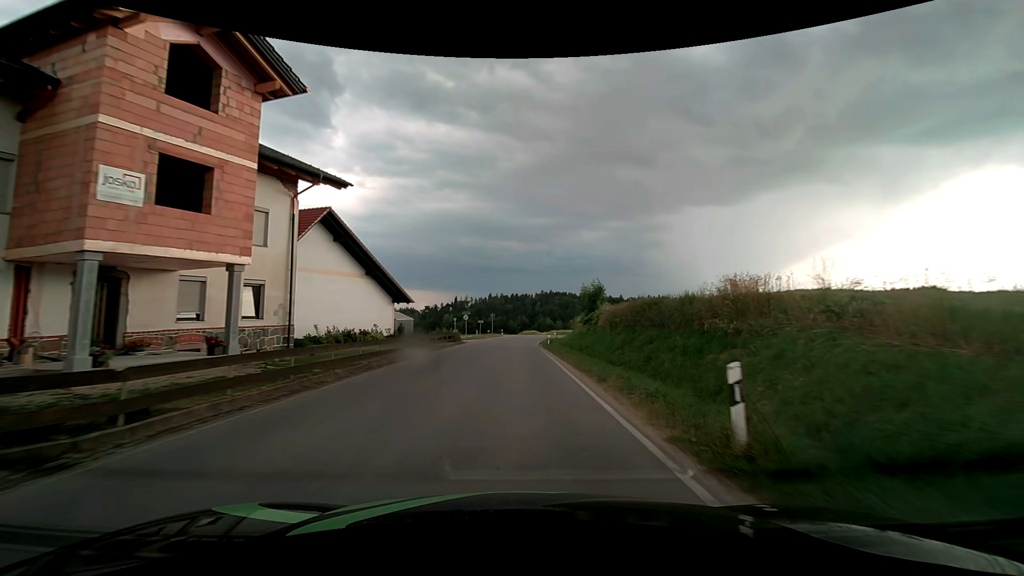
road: tertiary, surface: asphalt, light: Day
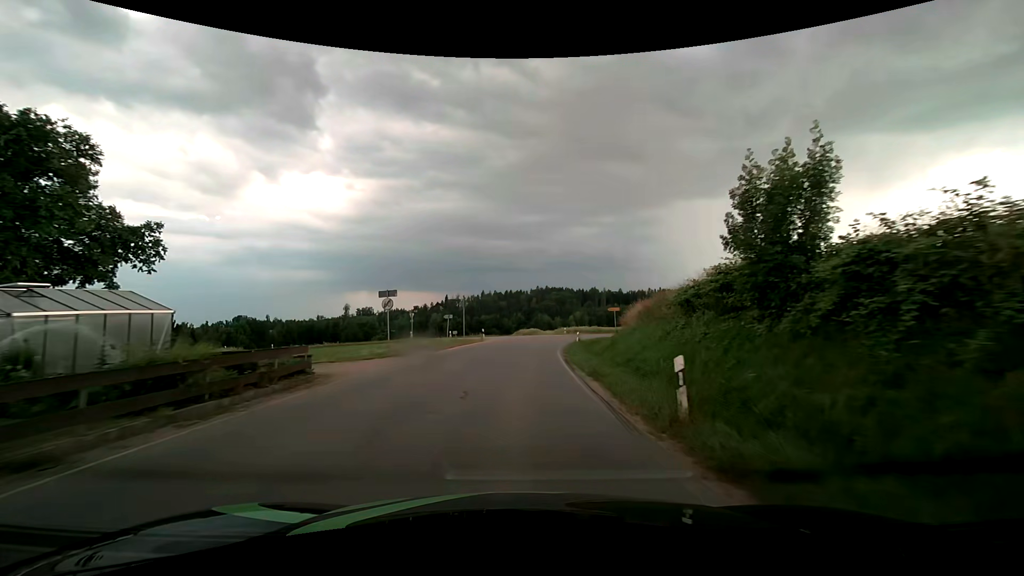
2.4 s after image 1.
(+0.3, +33.9) m; +1°
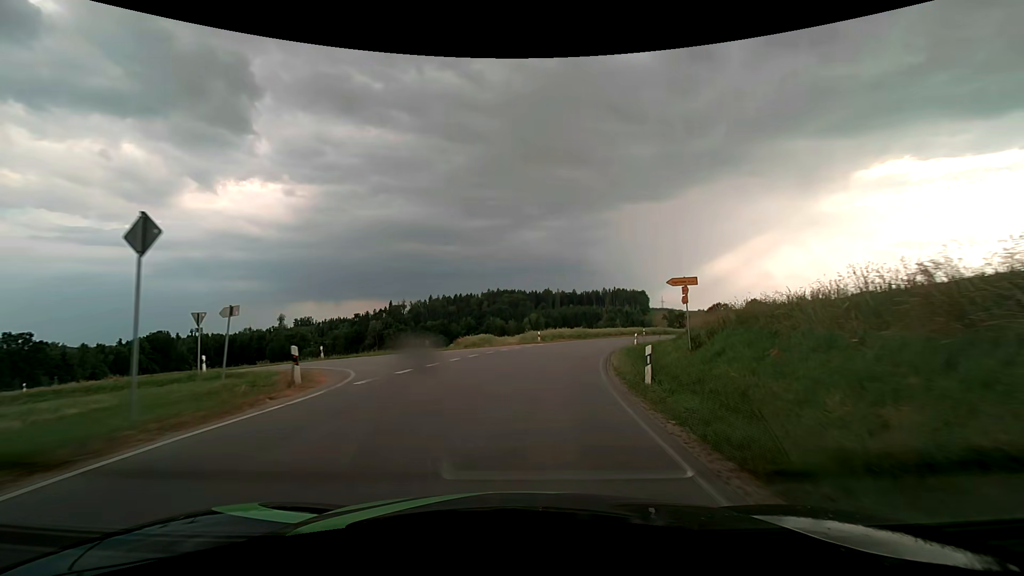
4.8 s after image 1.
(+0.8, +32.1) m; +5°
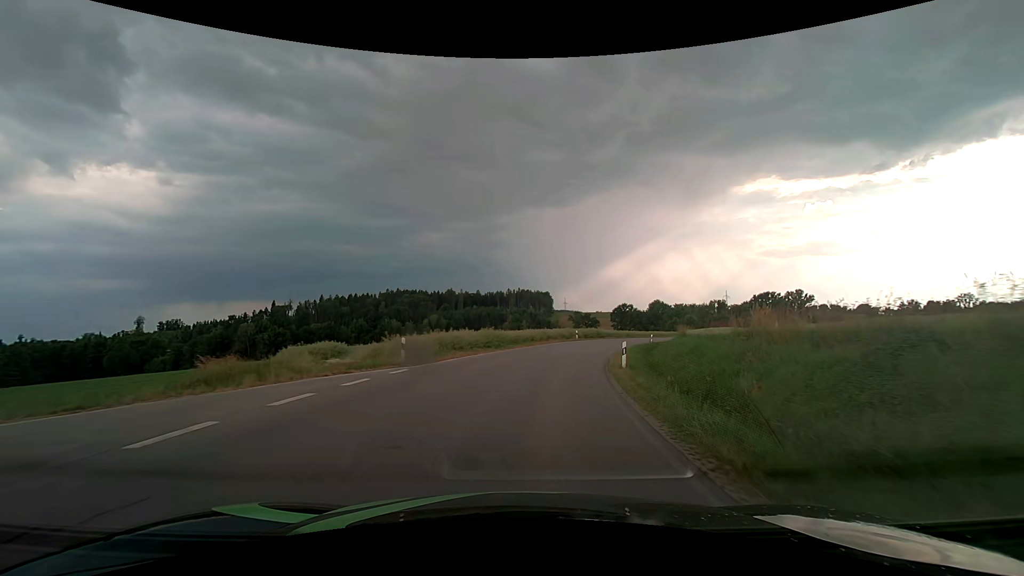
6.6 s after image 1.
(+2.1, +23.5) m; +11°
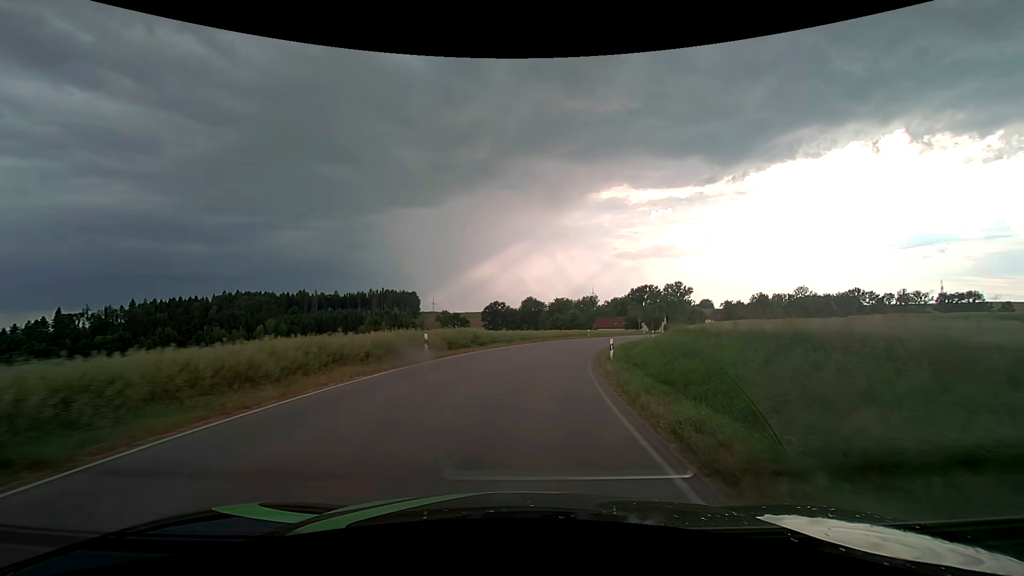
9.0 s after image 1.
(+4.1, +31.2) m; +15°
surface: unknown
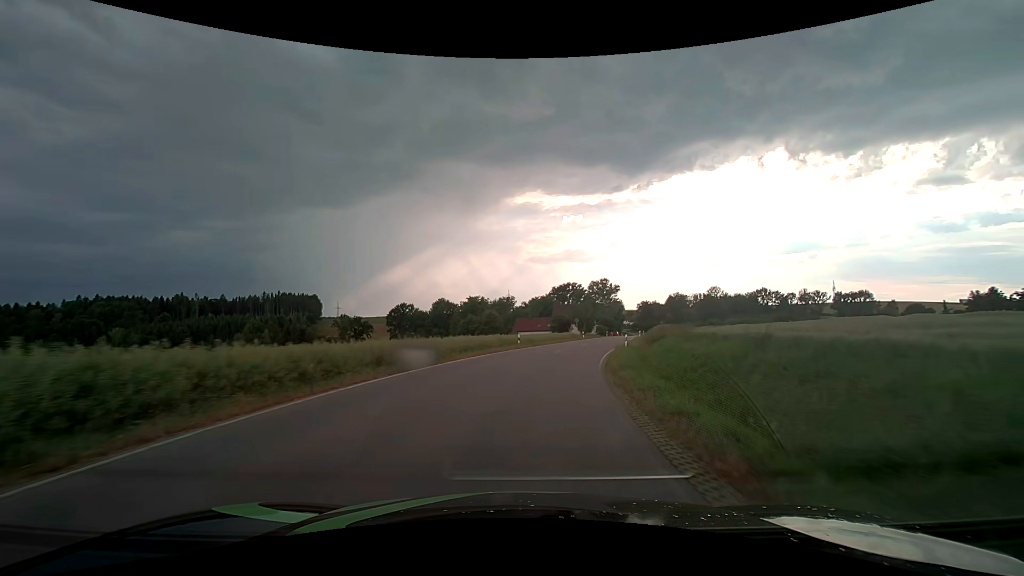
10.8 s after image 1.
(+2.0, +24.2) m; +9°
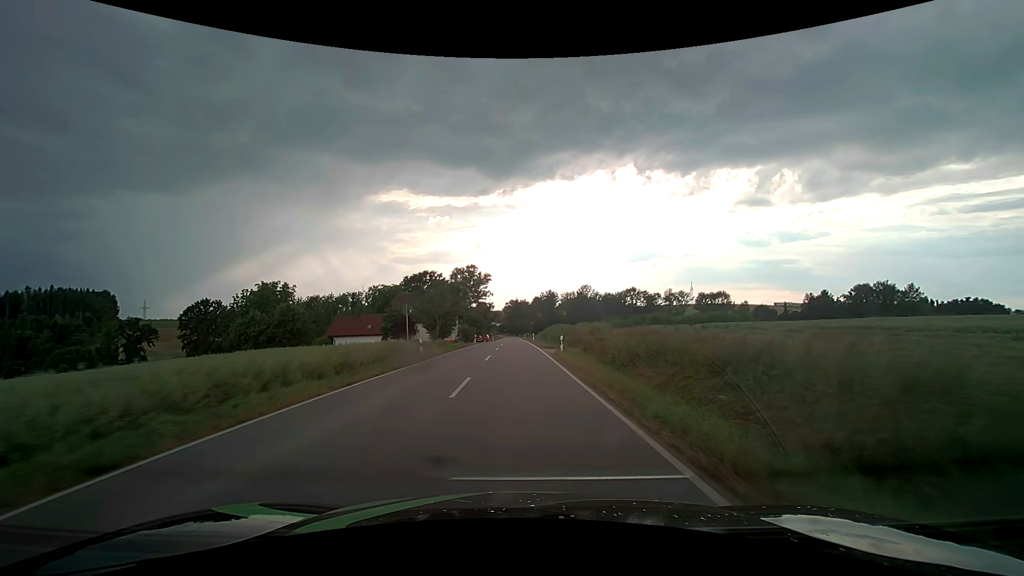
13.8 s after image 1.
(+6.4, +41.0) m; +16°
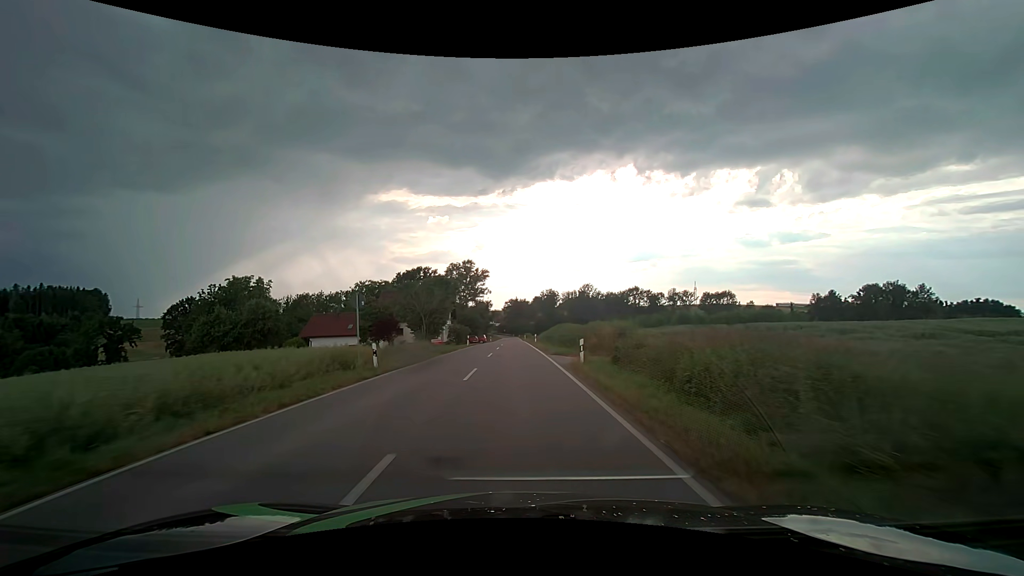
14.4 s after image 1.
(0.0, +8.5) m; 0°
(0, +10) (0, +20) (0, +30) (0, +40) (0, +50) (0, +60) (0, +70) (-1, +80) (-1, +90) (-1, +100) m
